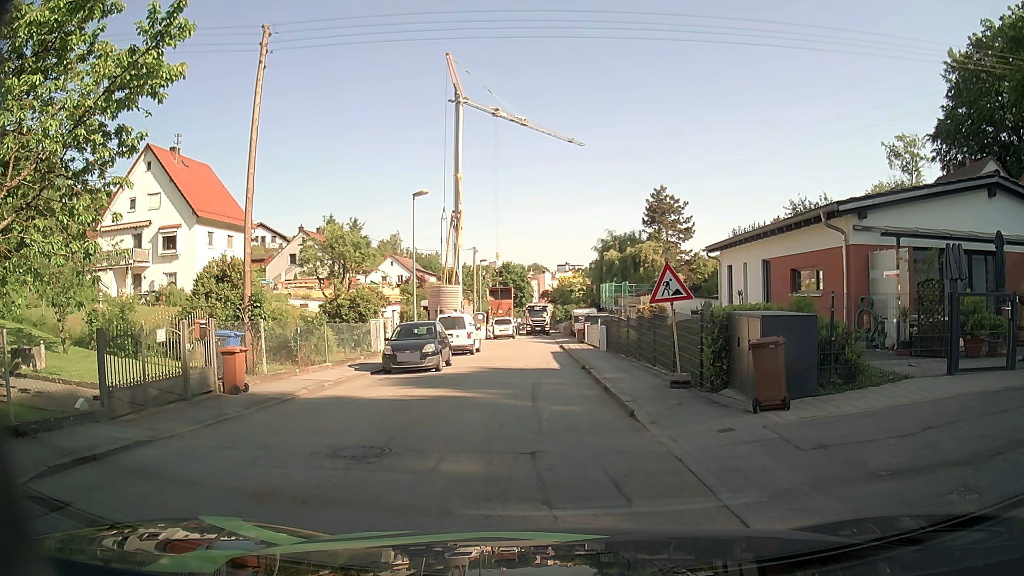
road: residential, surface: asphalt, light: Day
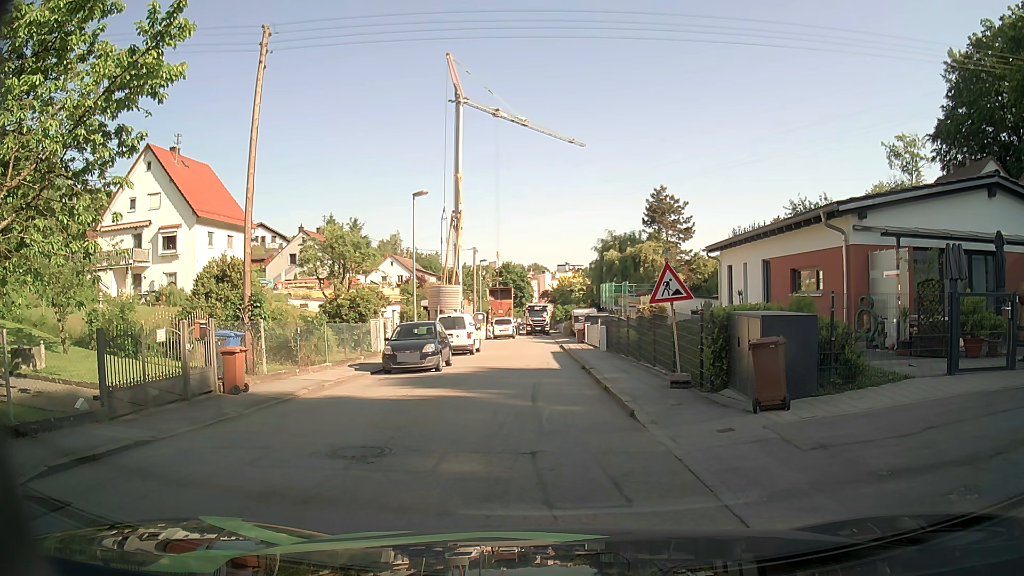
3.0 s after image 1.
(0.0, 0.0) m; 0°
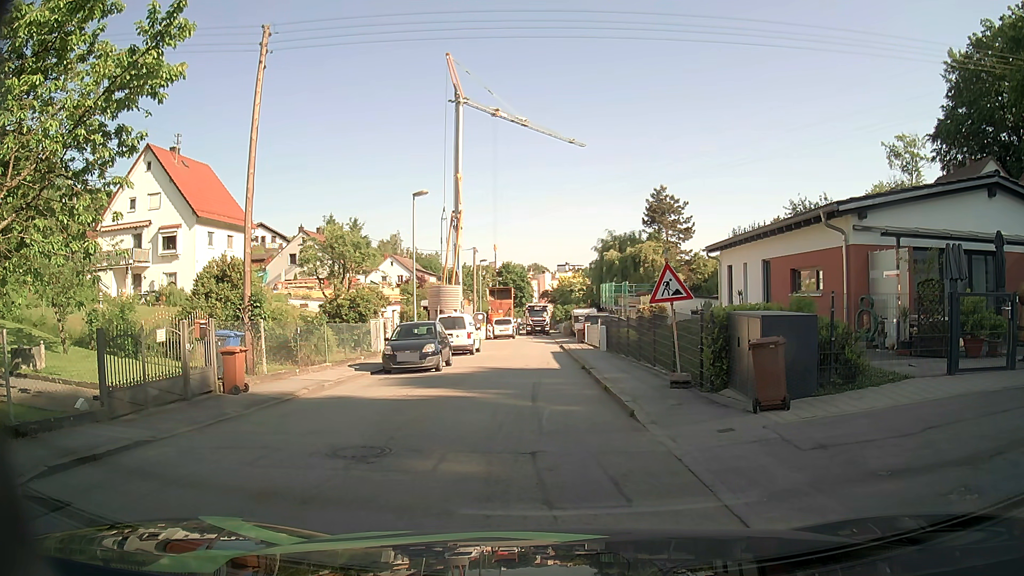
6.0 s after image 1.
(0.0, 0.0) m; 0°
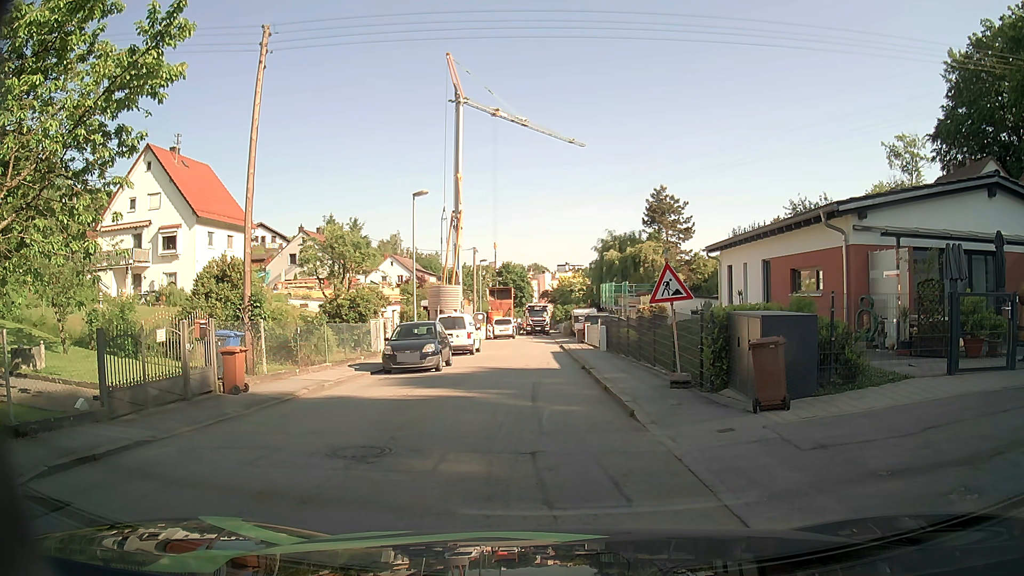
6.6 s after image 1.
(0.0, 0.0) m; 0°
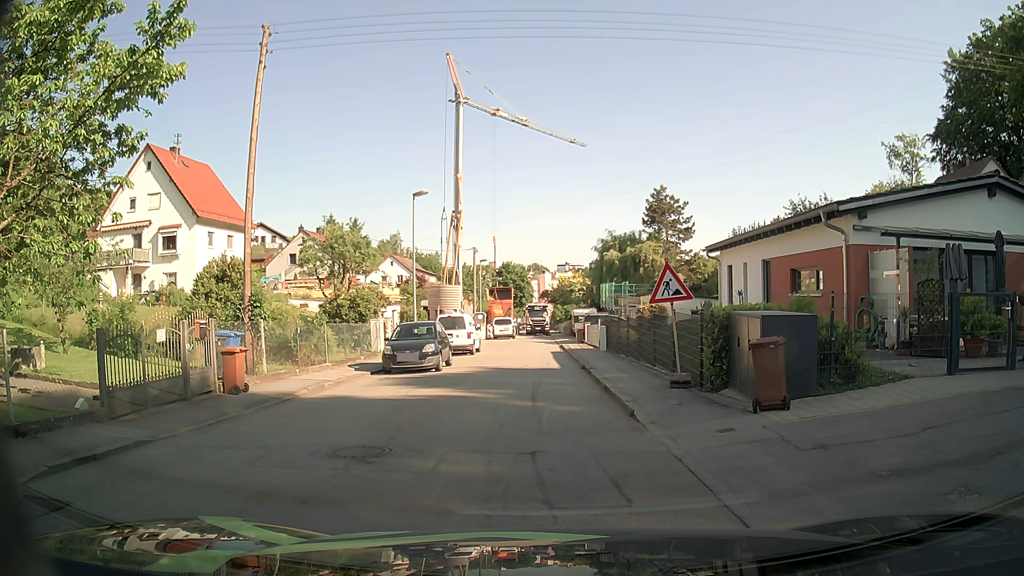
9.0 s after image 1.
(0.0, 0.0) m; 0°
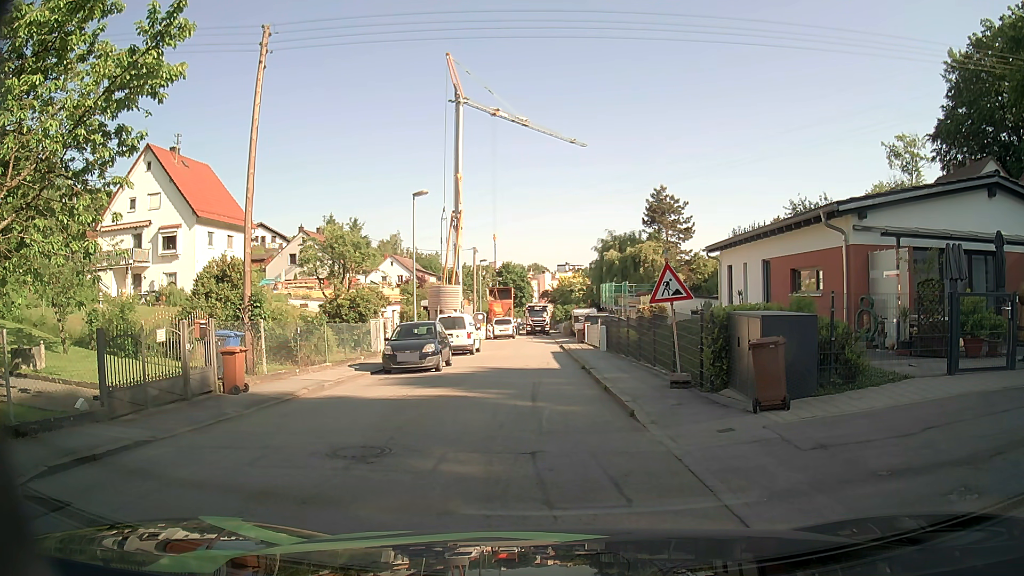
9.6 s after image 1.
(0.0, 0.0) m; 0°
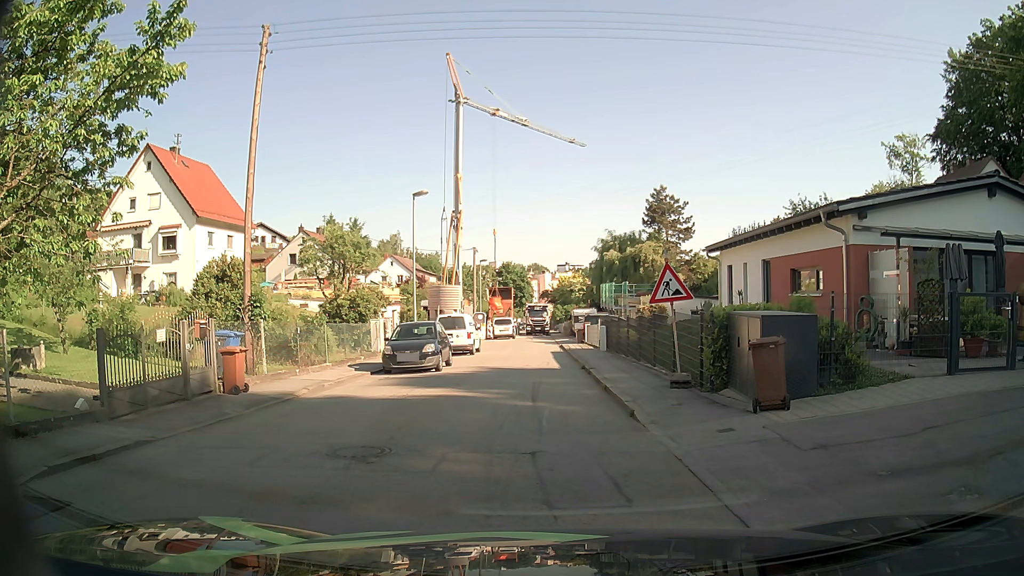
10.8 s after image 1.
(0.0, 0.0) m; 0°
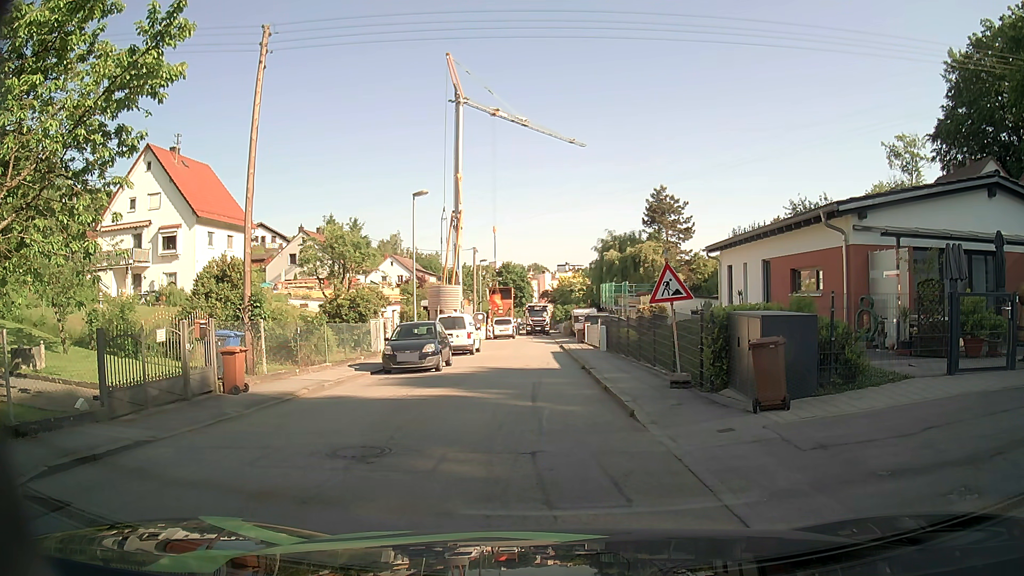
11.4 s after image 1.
(0.0, 0.0) m; 0°
